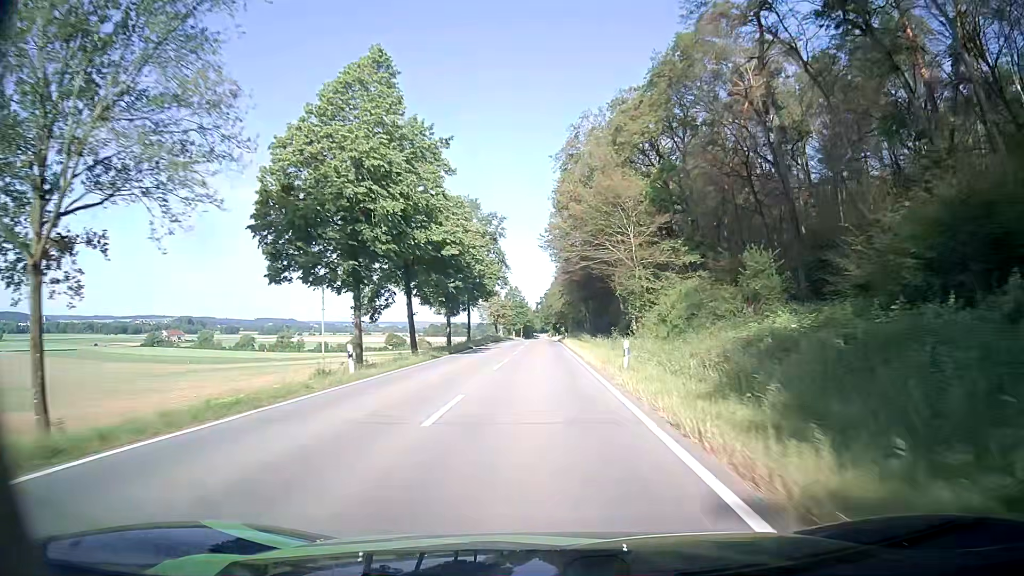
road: tertiary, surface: asphalt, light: Day
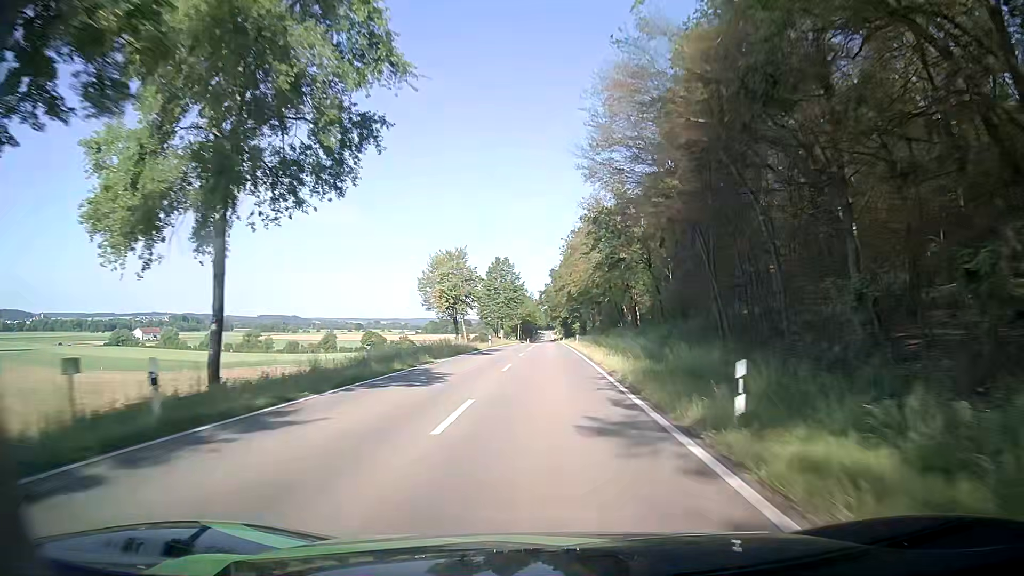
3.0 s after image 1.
(-0.3, +62.8) m; -1°
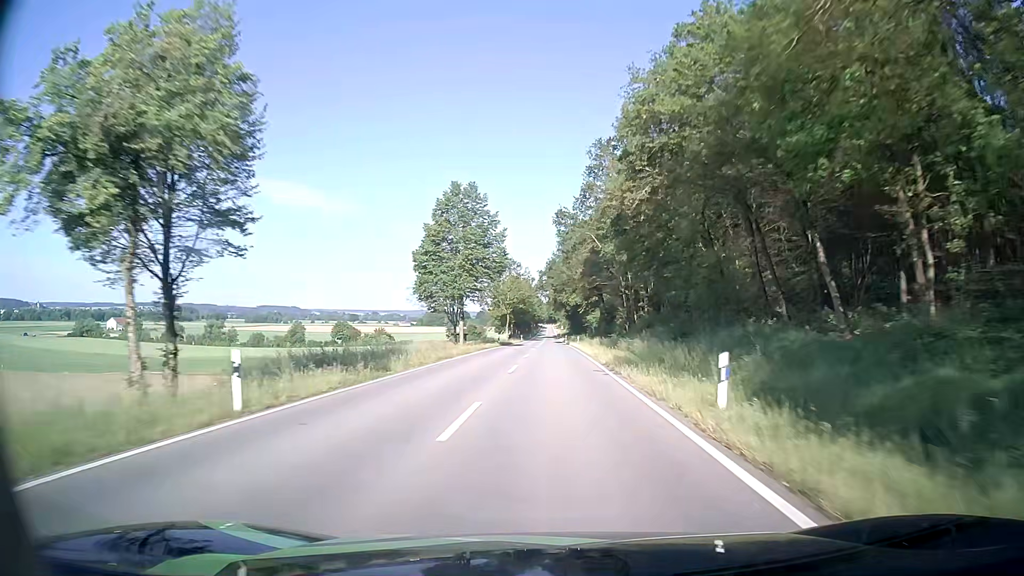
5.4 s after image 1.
(+0.1, +50.5) m; 0°
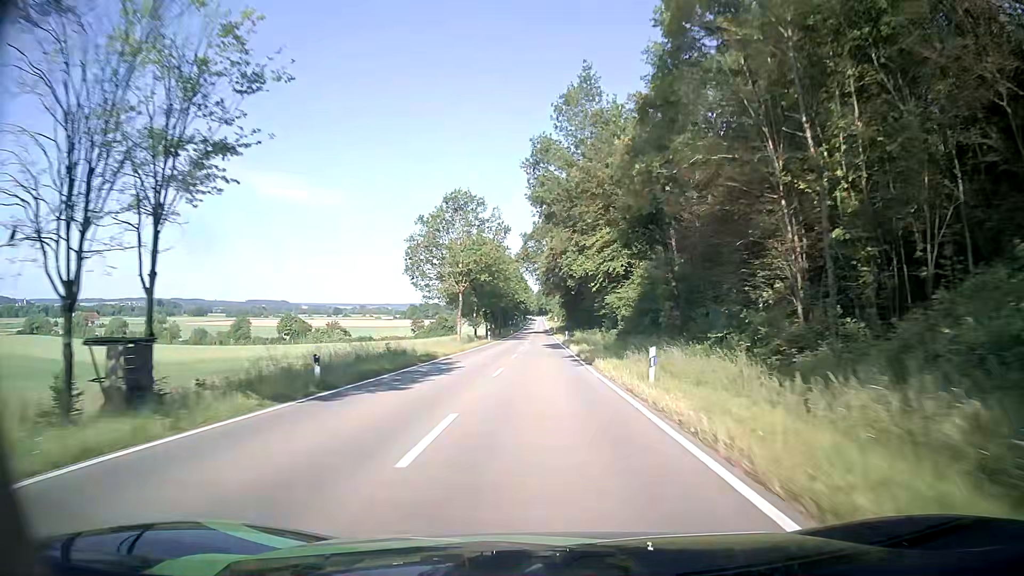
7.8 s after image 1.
(+0.5, +51.0) m; +1°
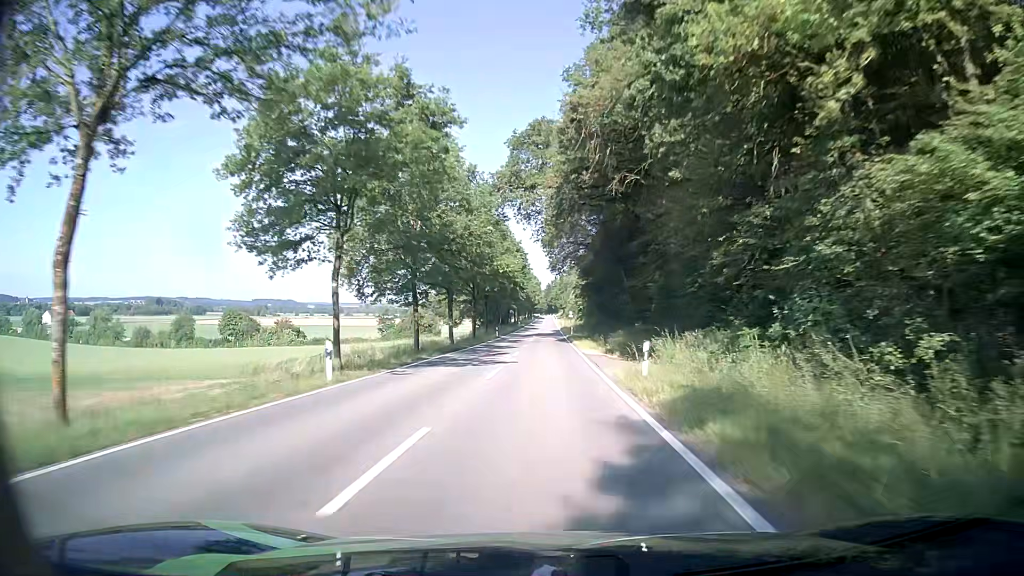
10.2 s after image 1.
(-0.2, +52.0) m; -1°
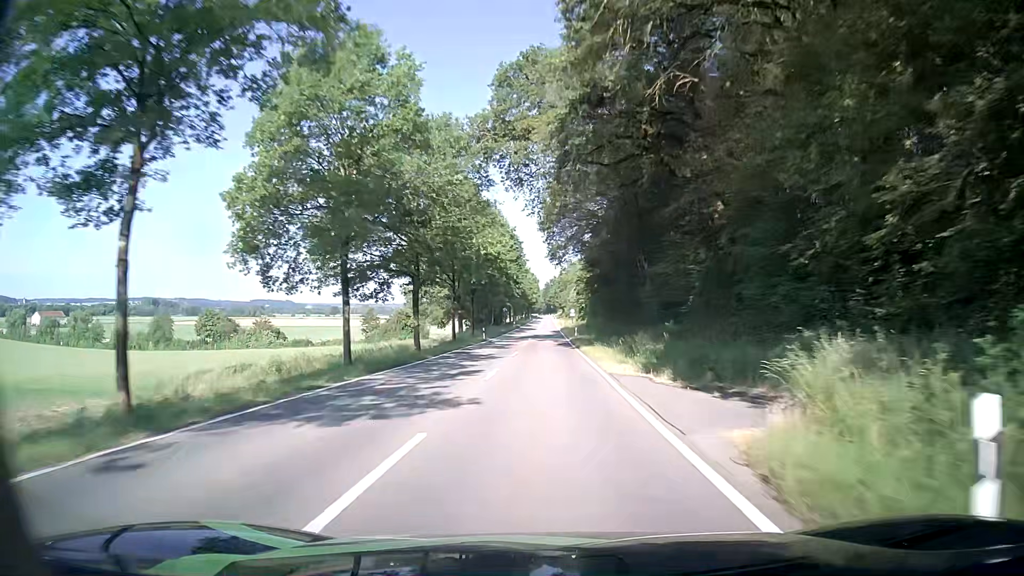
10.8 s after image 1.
(0.0, +13.1) m; 0°
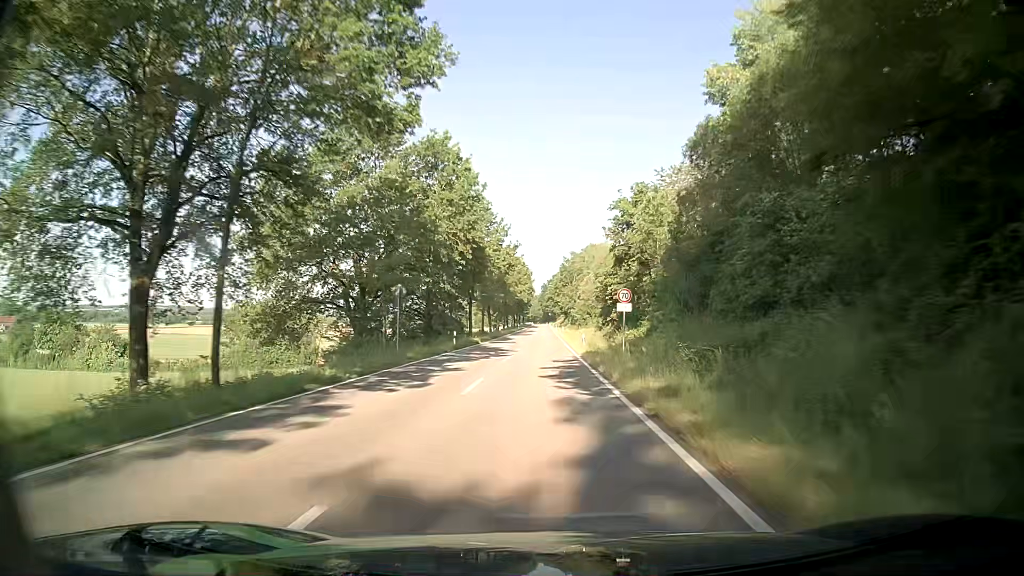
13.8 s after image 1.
(+0.5, +65.7) m; 0°
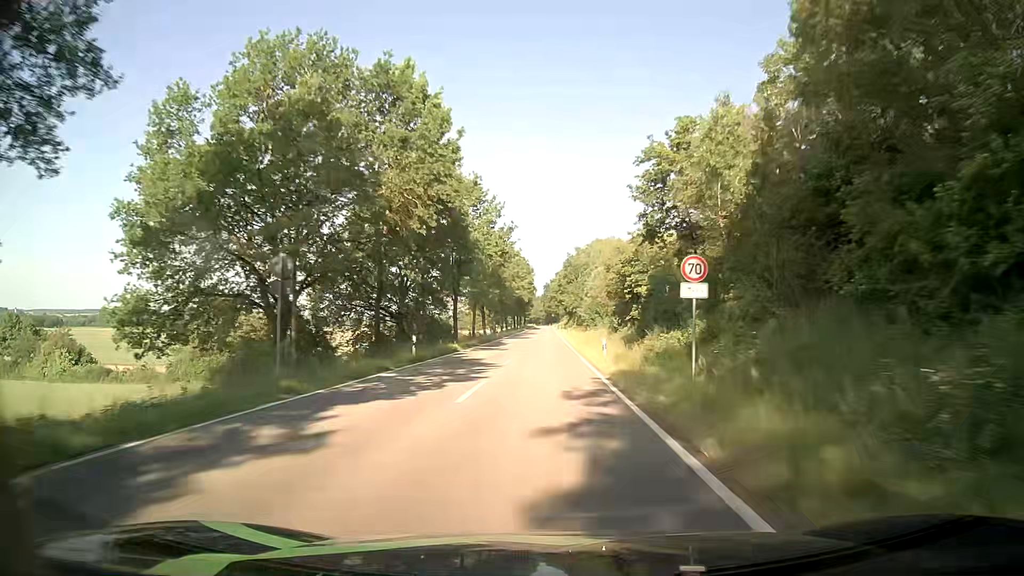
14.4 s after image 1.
(+0.1, +13.2) m; 0°
(0, +10) (0, +20) (0, +30) (0, +40) (0, +50) (0, +60) (0, +70) (0, +80) (0, +90) (0, +100) m
